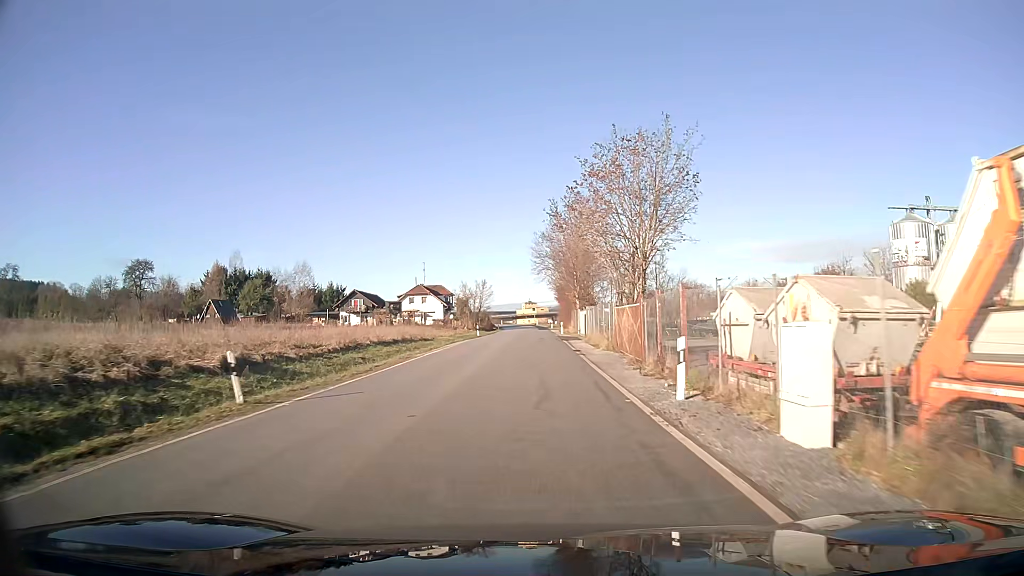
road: unclassified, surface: asphalt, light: Day
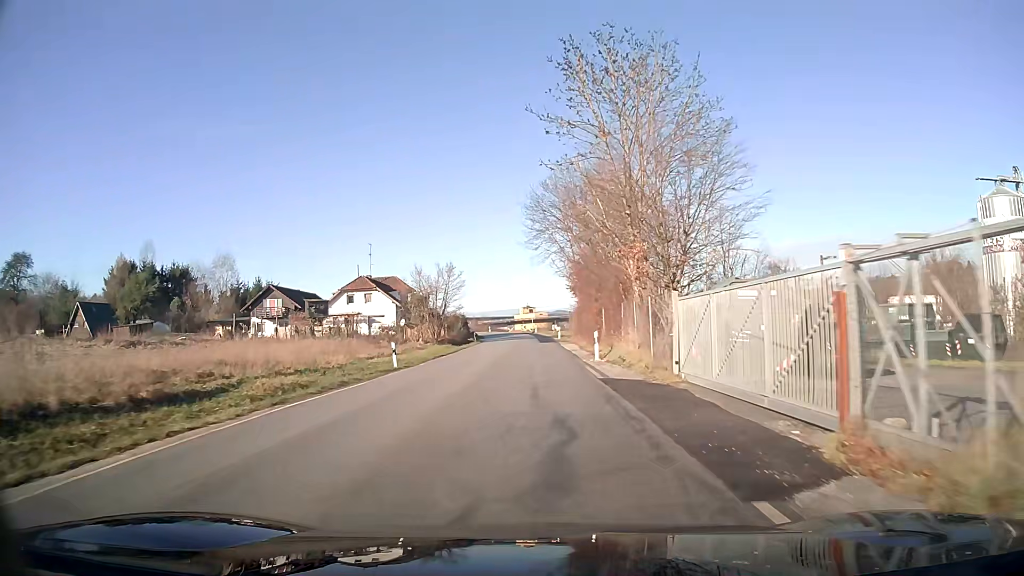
(+0.1, +36.4) m; 0°
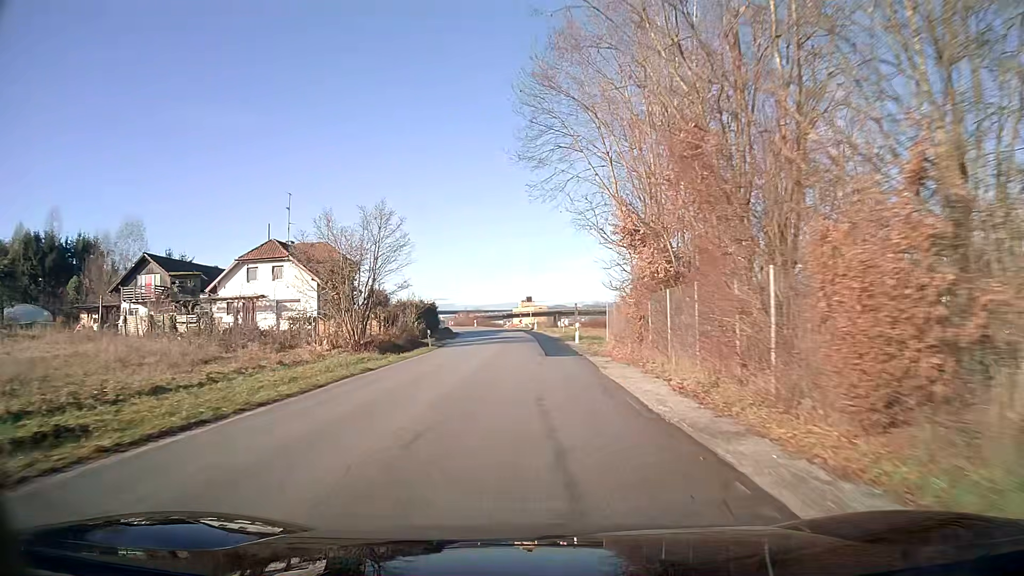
(-0.1, +27.3) m; 0°
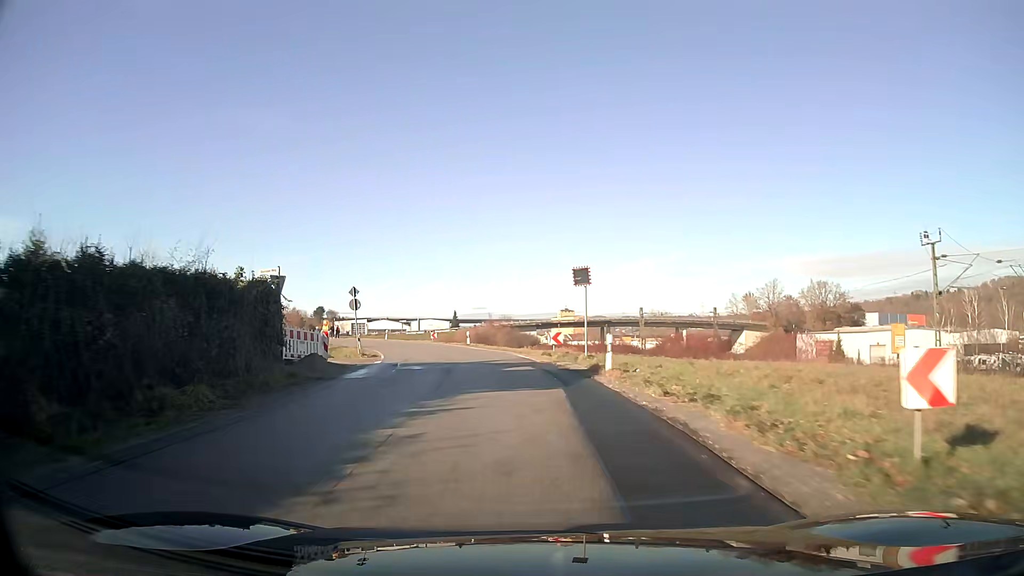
(-1.1, +45.7) m; -4°
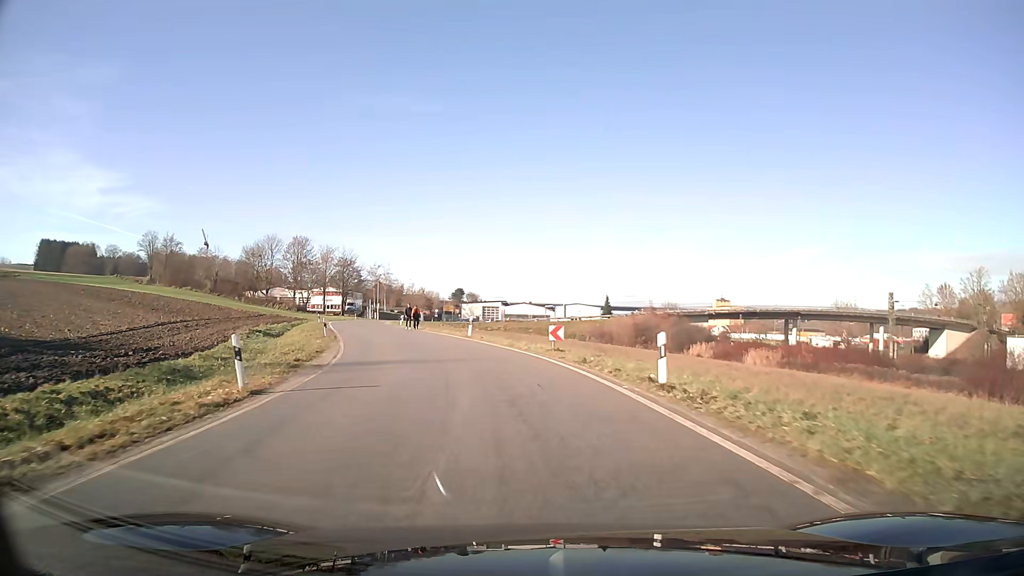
(-3.6, +34.0) m; -13°
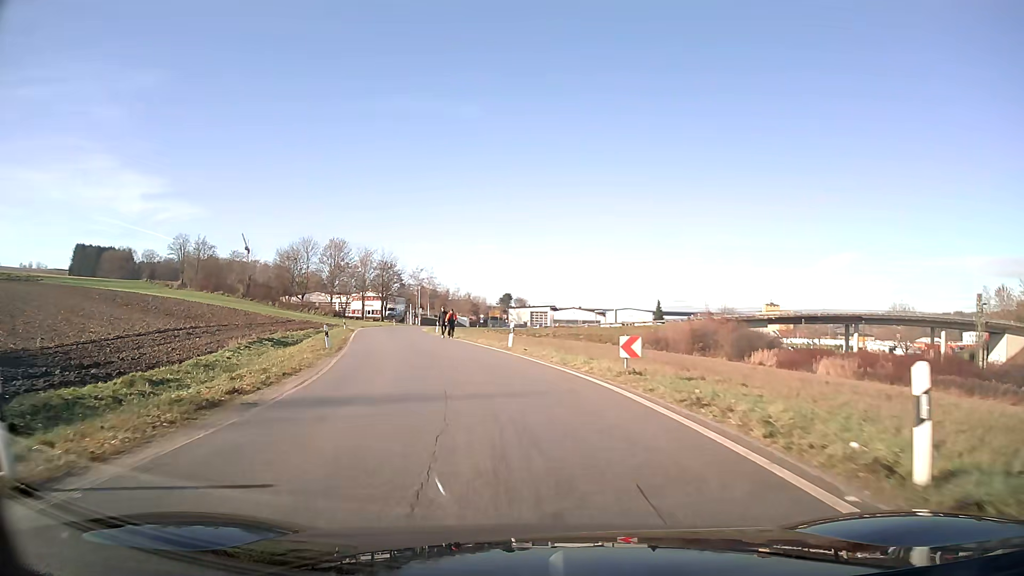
(-0.3, +7.2) m; -5°
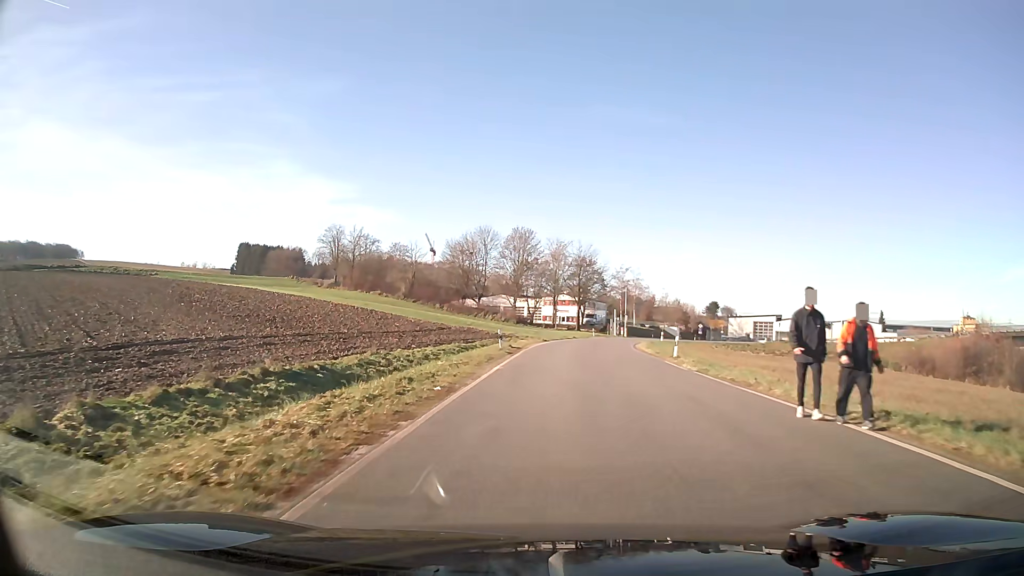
(-4.6, +26.9) m; -14°
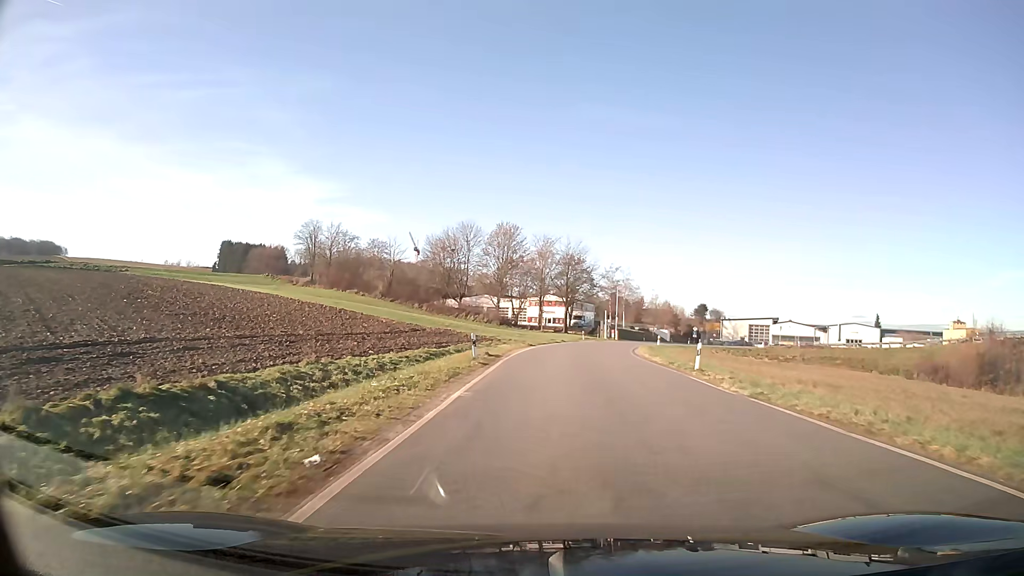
(+0.1, +6.8) m; +2°
